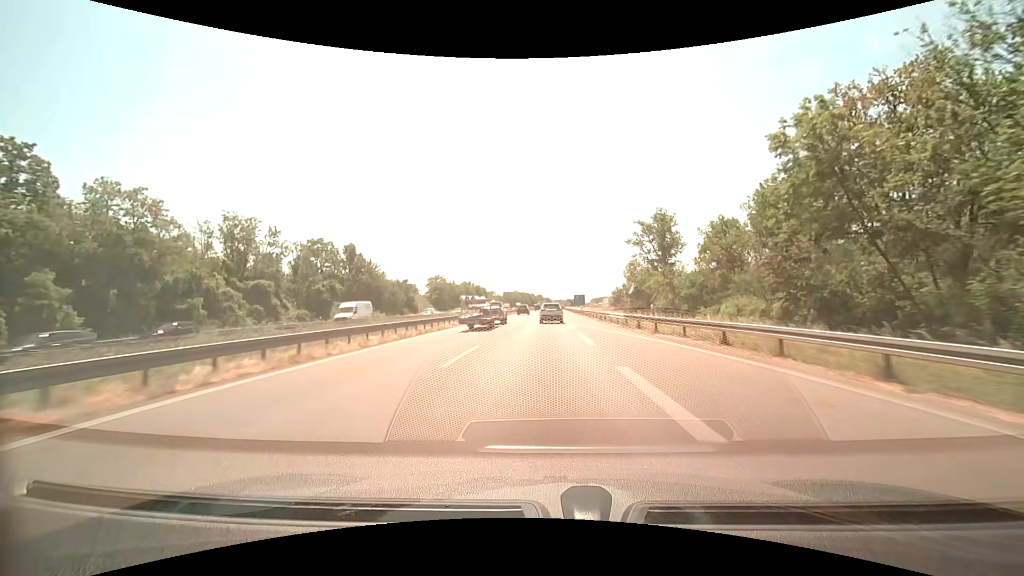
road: motorway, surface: asphalt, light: Day
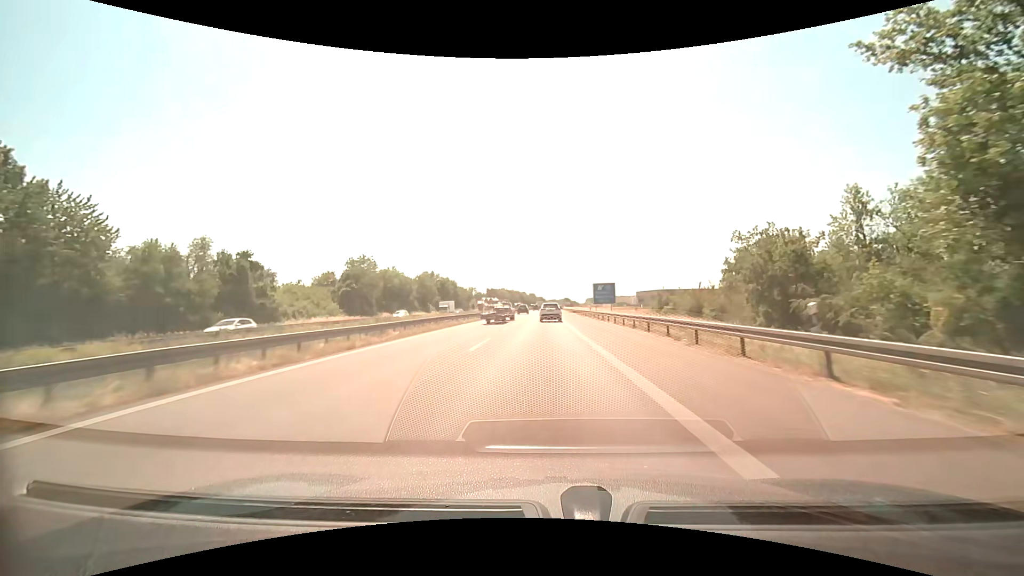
(+0.3, +68.1) m; +1°
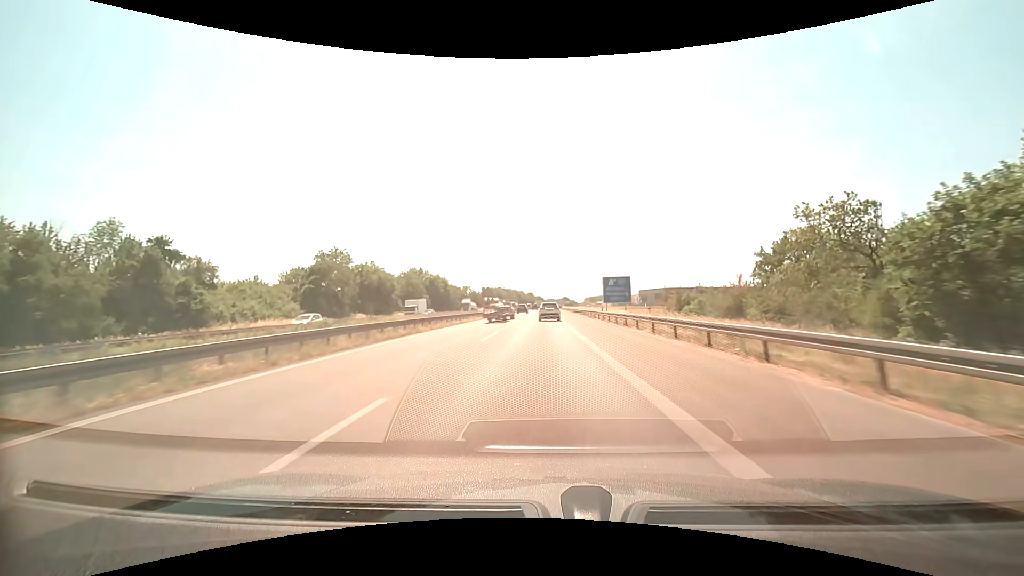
(0.0, +13.7) m; 0°
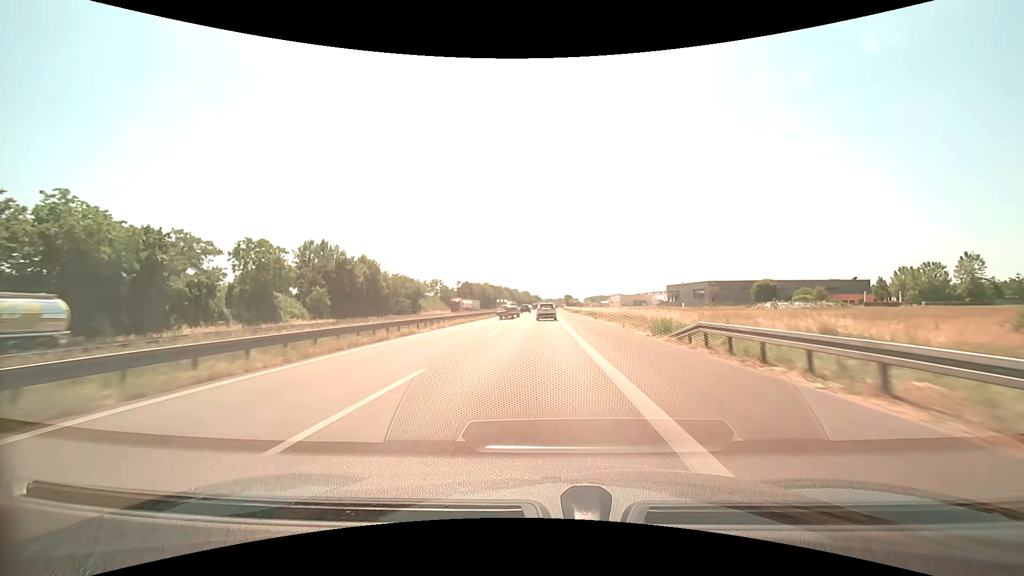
(+0.3, +68.7) m; 0°
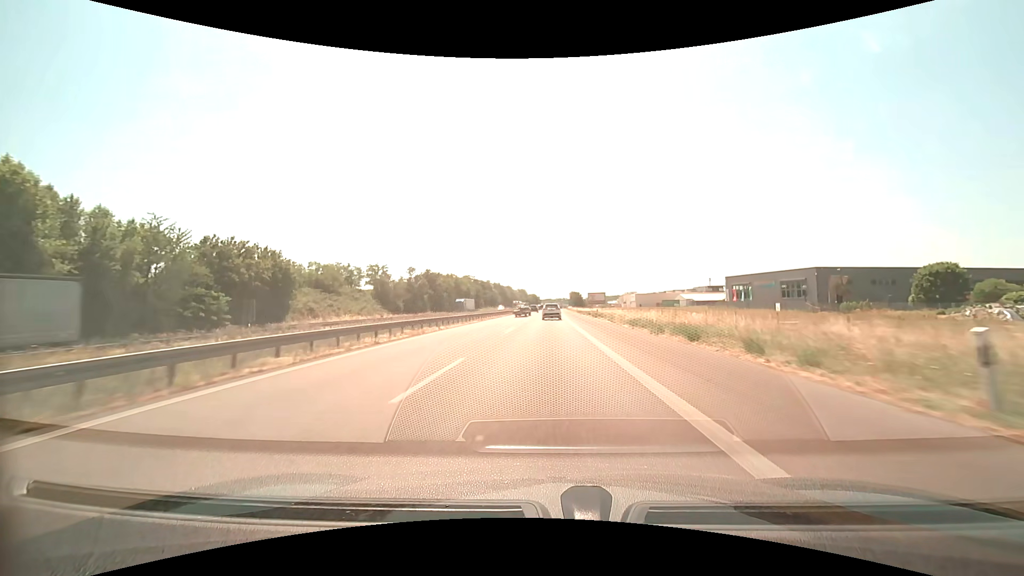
(-0.1, +69.7) m; 0°
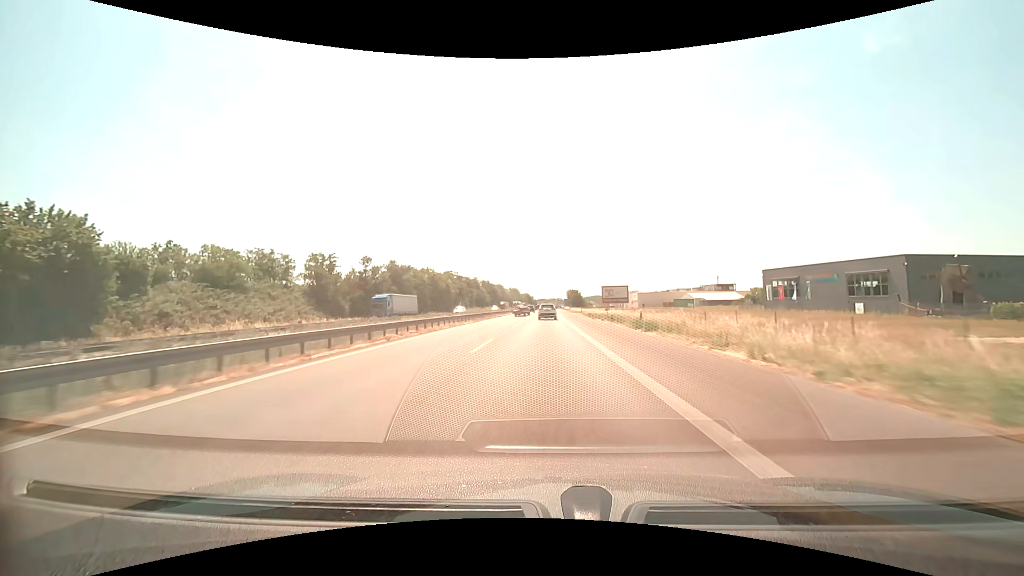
(+0.2, +28.4) m; +1°
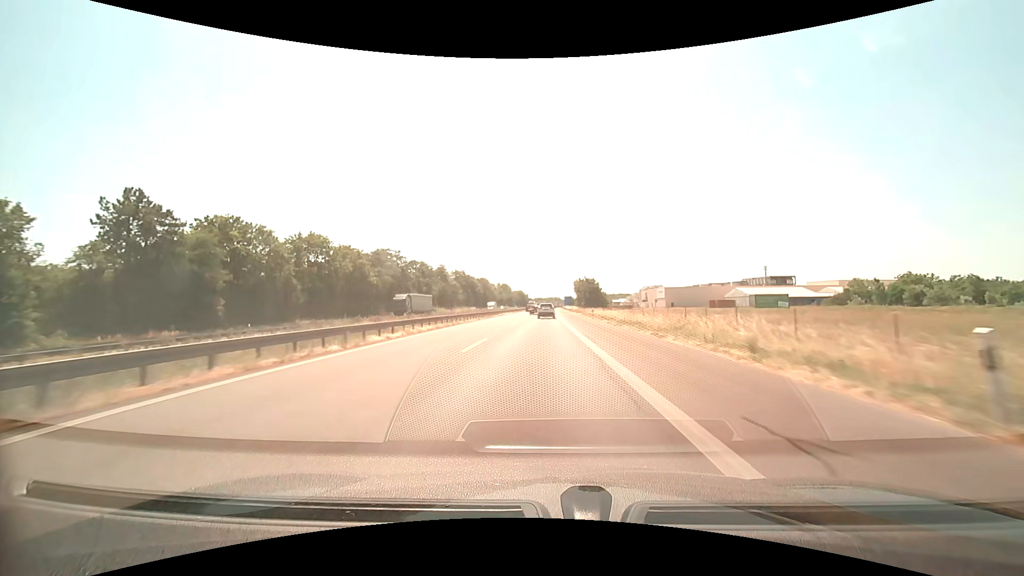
(+0.6, +72.1) m; 0°
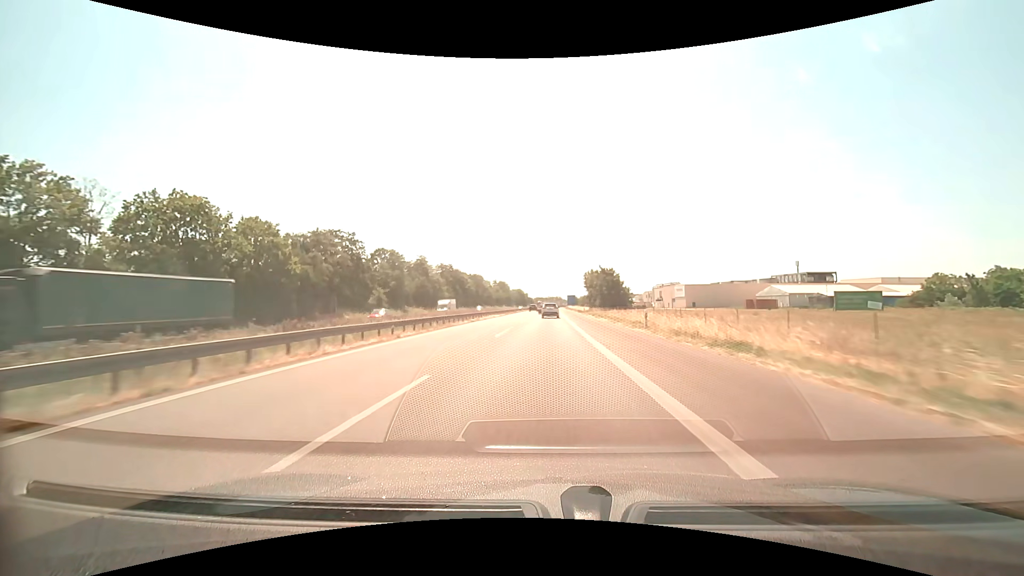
(-0.1, +29.0) m; 0°
(0, +10) (0, +20) (0, +30) (0, +40) (0, +50) (0, +60) (0, +70) (+1, +80) (+1, +90) (+1, +100) m
